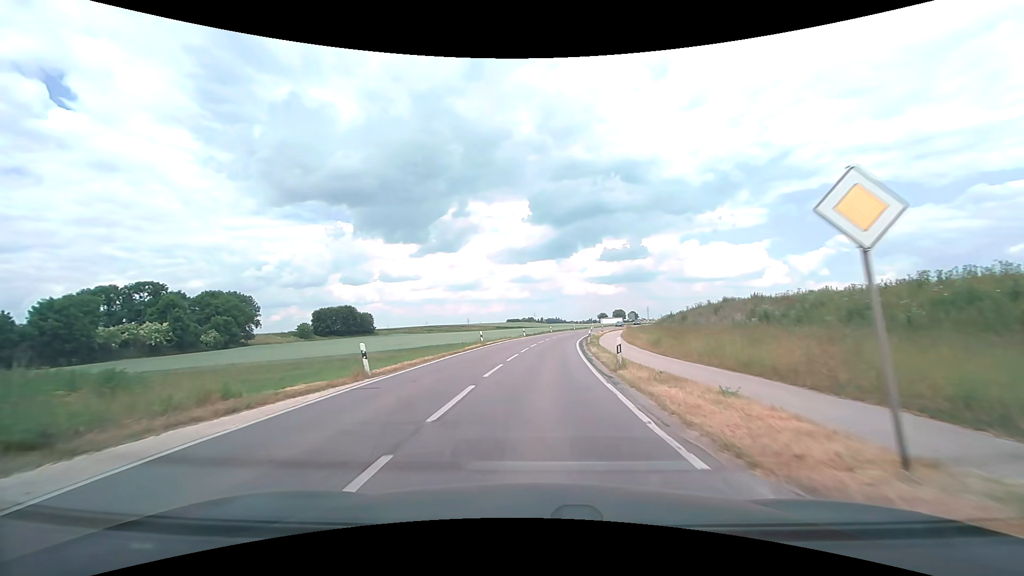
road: secondary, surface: asphalt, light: Day
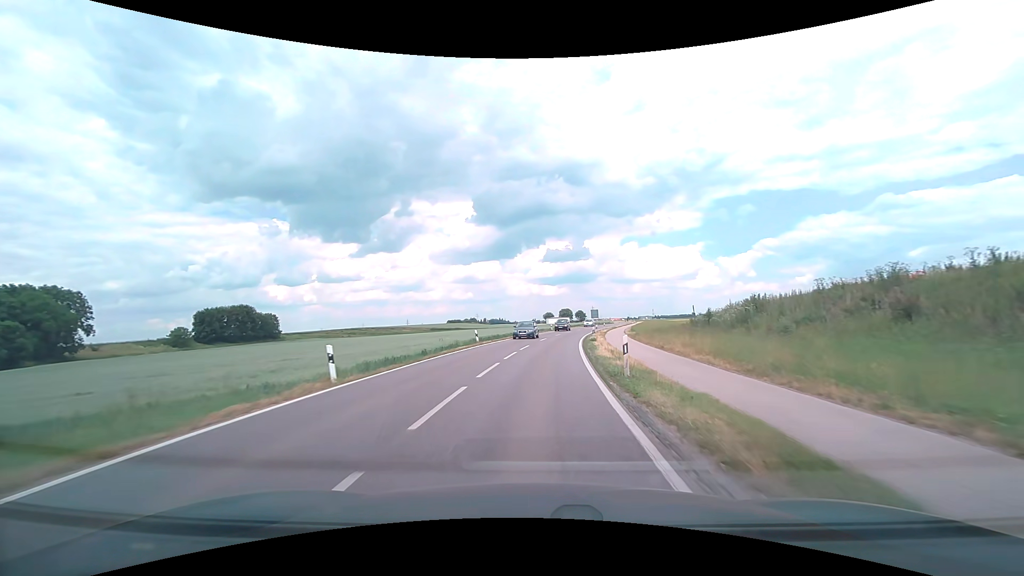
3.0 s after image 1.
(+2.2, +42.6) m; +6°
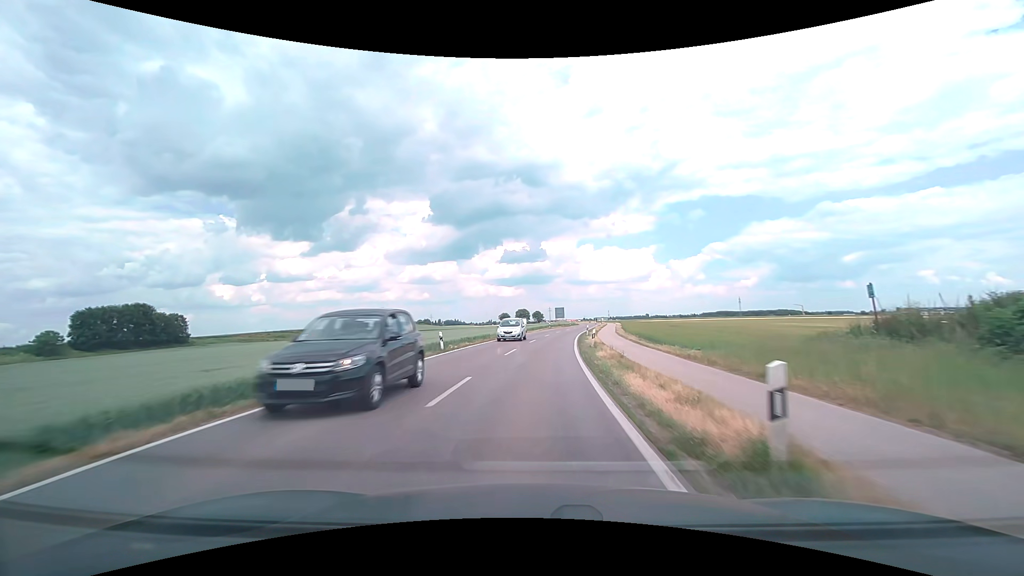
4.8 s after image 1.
(+1.2, +28.2) m; +5°
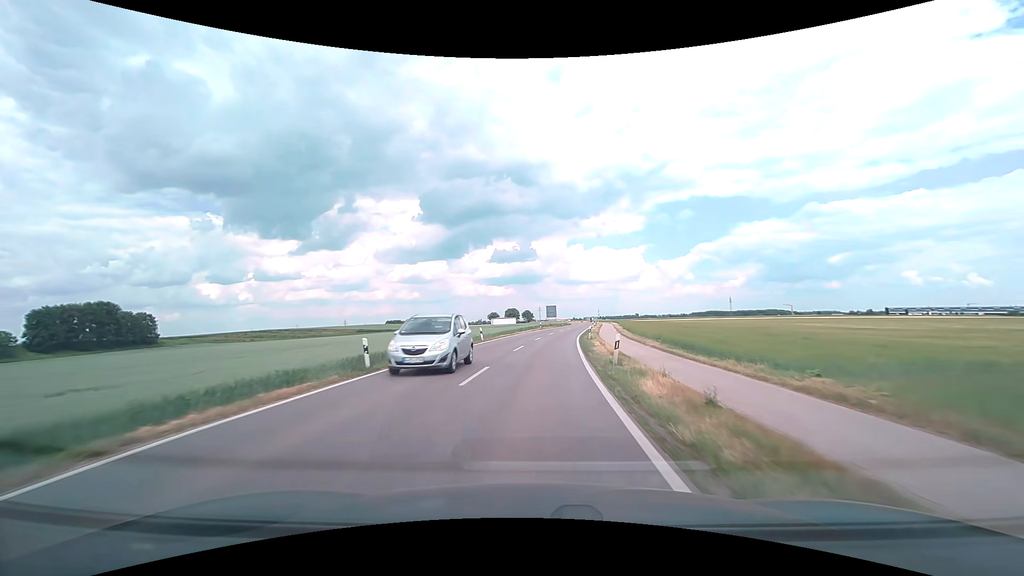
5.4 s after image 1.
(+0.1, +9.7) m; +1°
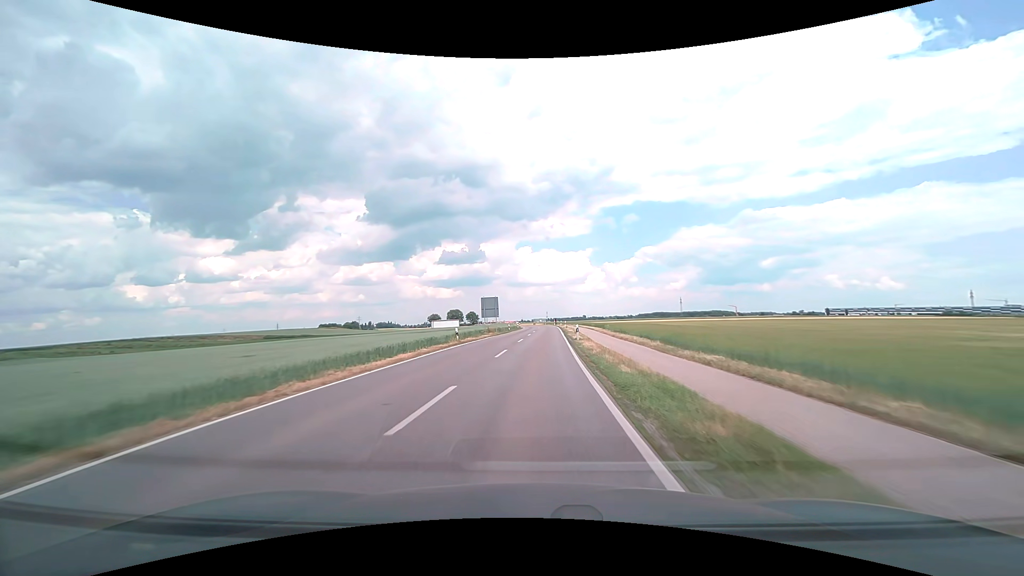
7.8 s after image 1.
(+2.2, +40.3) m; +6°
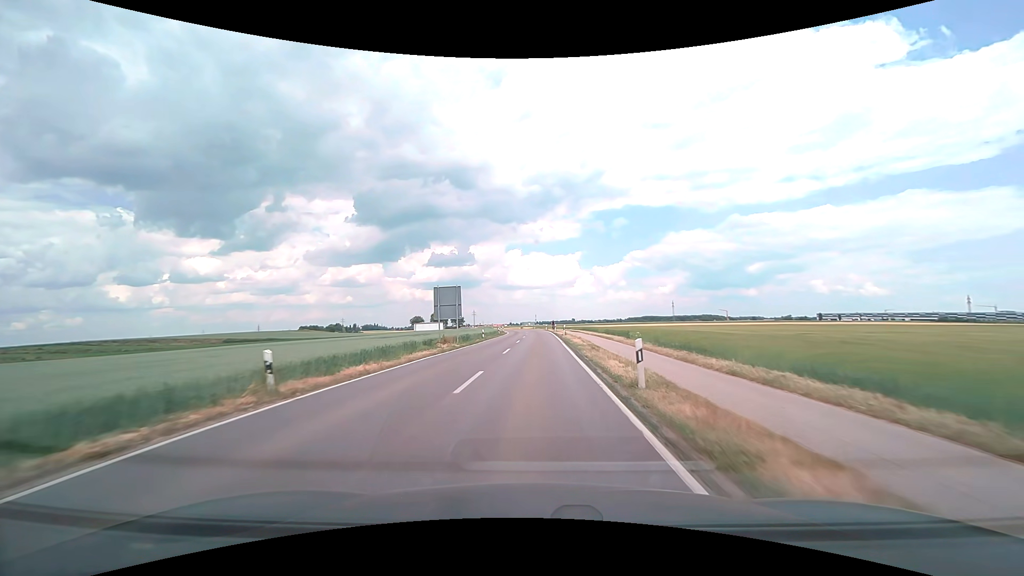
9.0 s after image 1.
(+0.3, +20.5) m; +1°
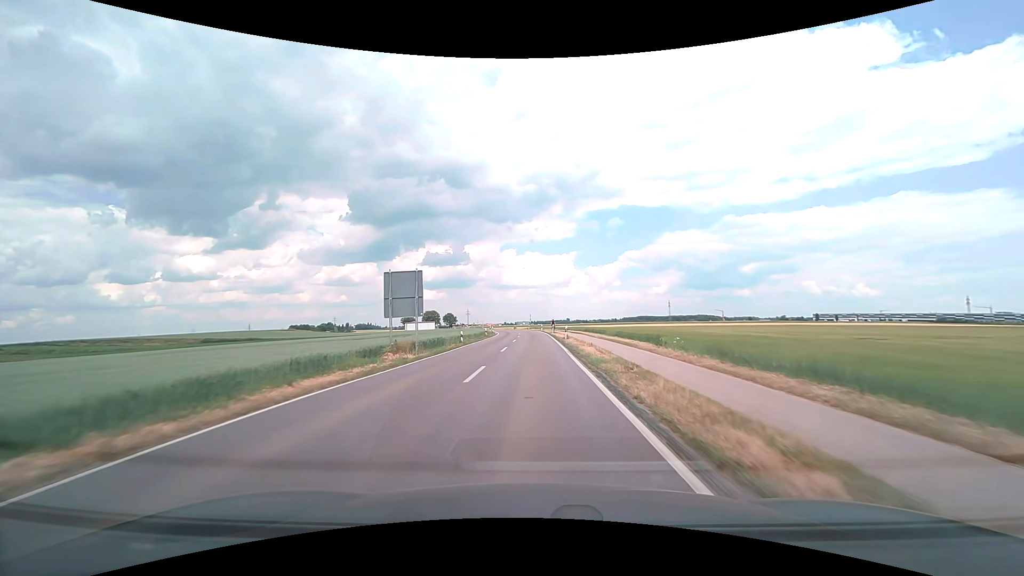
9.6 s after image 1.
(+0.1, +10.2) m; +1°
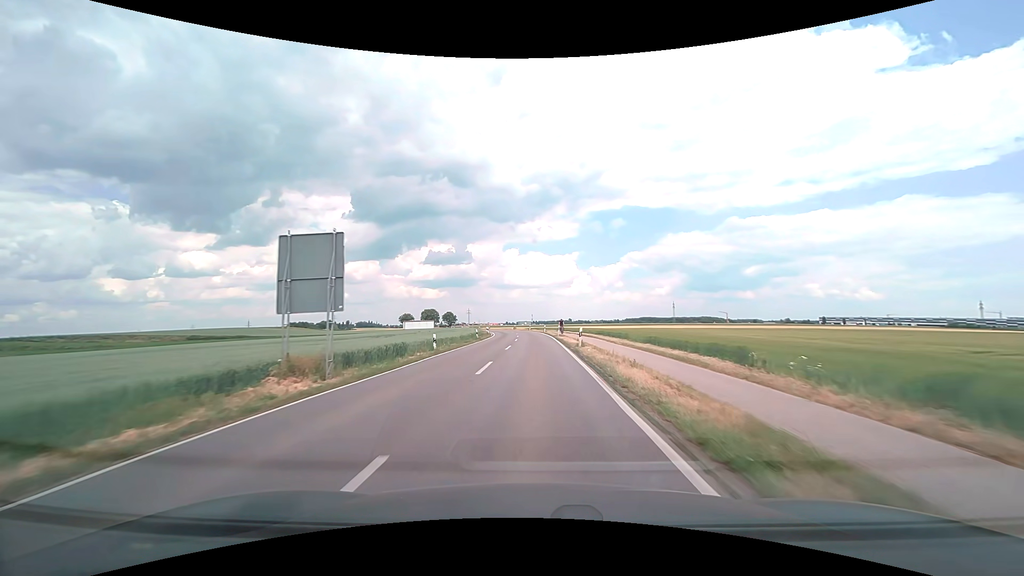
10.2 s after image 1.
(0.0, +10.2) m; 0°
(0, +10) (0, +20) (0, +30) (0, +40) (-1, +50) (-1, +60) (-1, +70) (-2, +80) (-3, +90) (-5, +100) m
